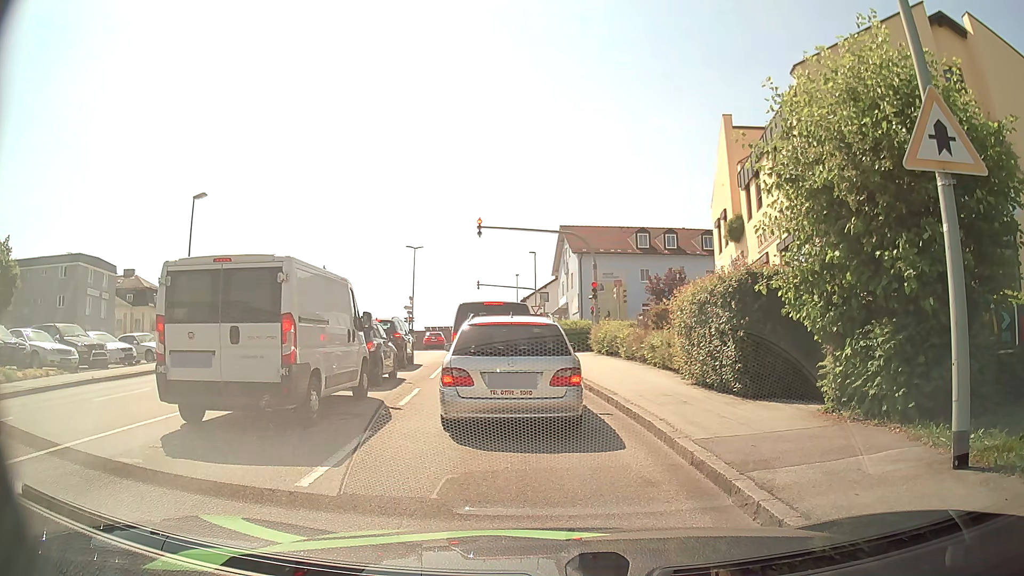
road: tertiary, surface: asphalt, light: Day
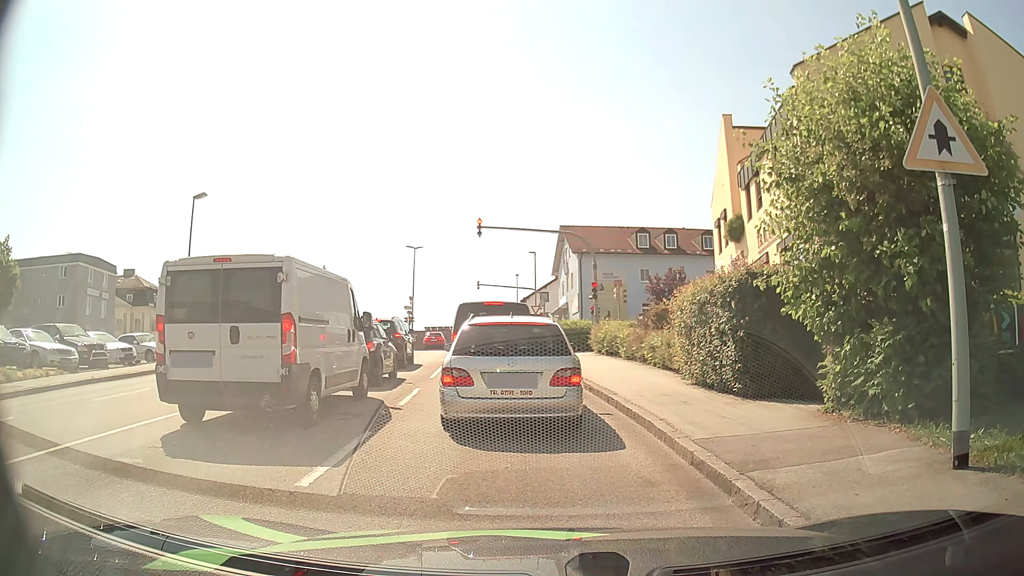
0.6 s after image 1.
(0.0, 0.0) m; 0°
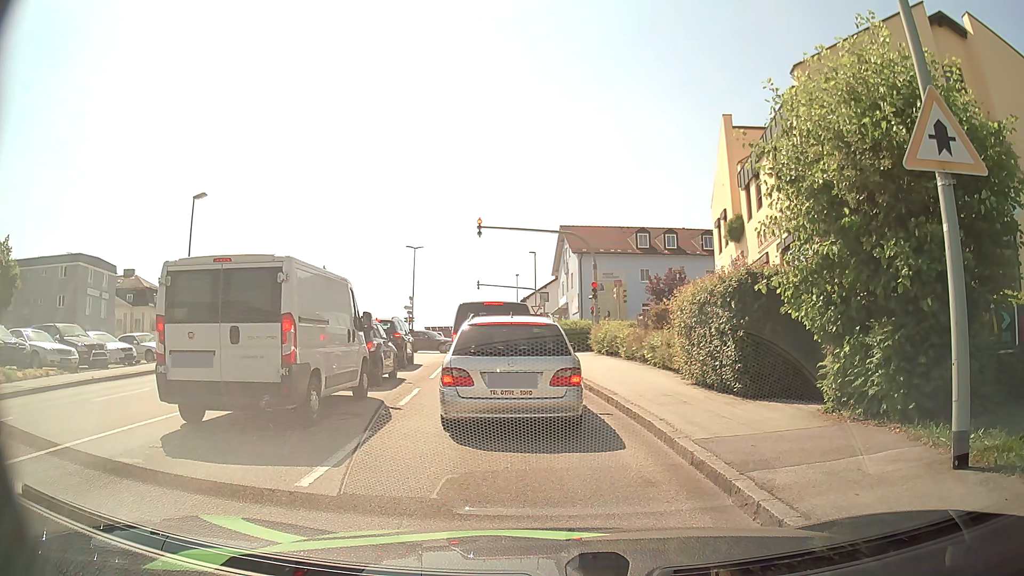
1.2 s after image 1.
(0.0, 0.0) m; 0°
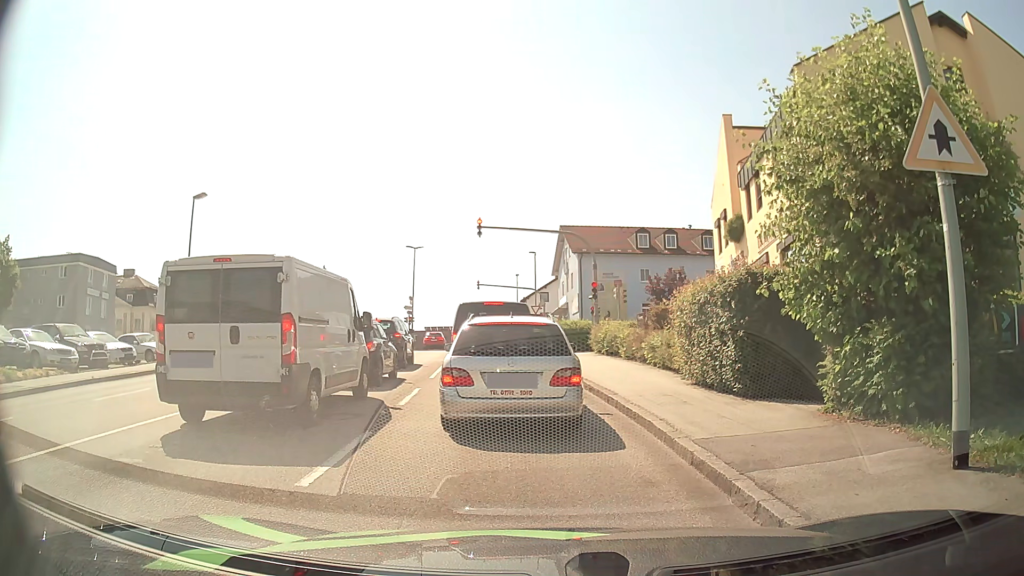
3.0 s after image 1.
(0.0, 0.0) m; 0°
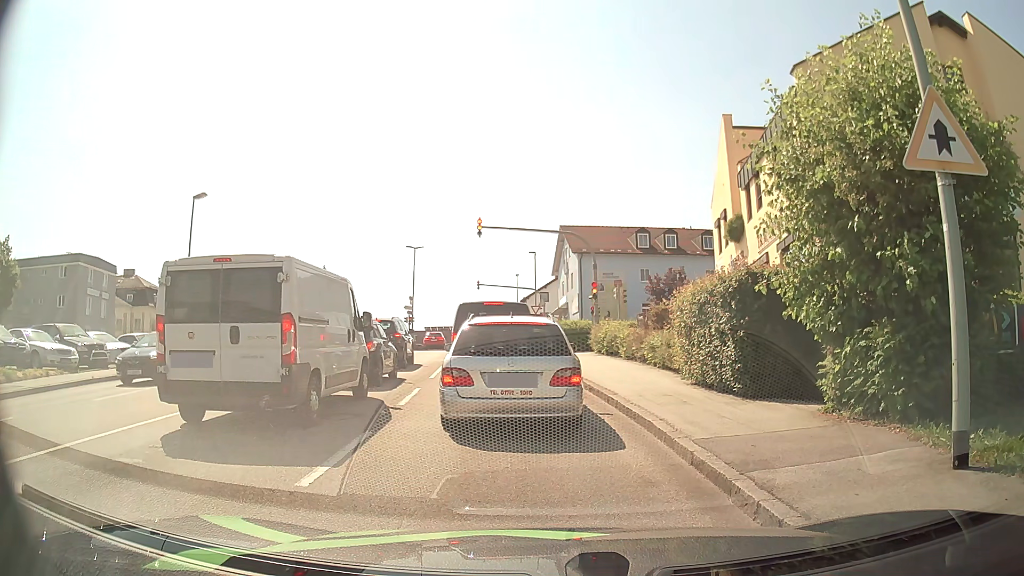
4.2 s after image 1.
(0.0, 0.0) m; 0°
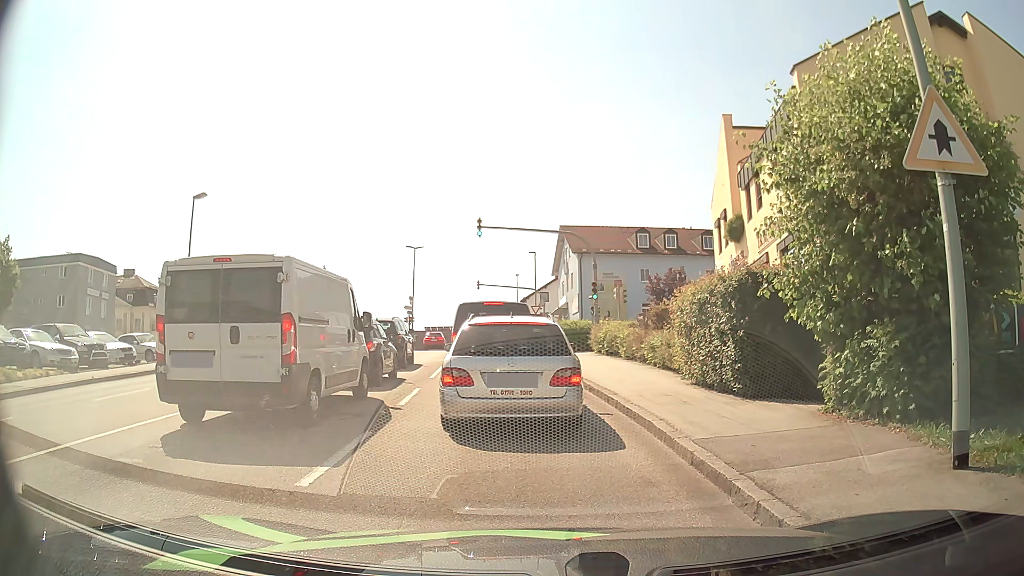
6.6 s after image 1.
(0.0, 0.0) m; 0°
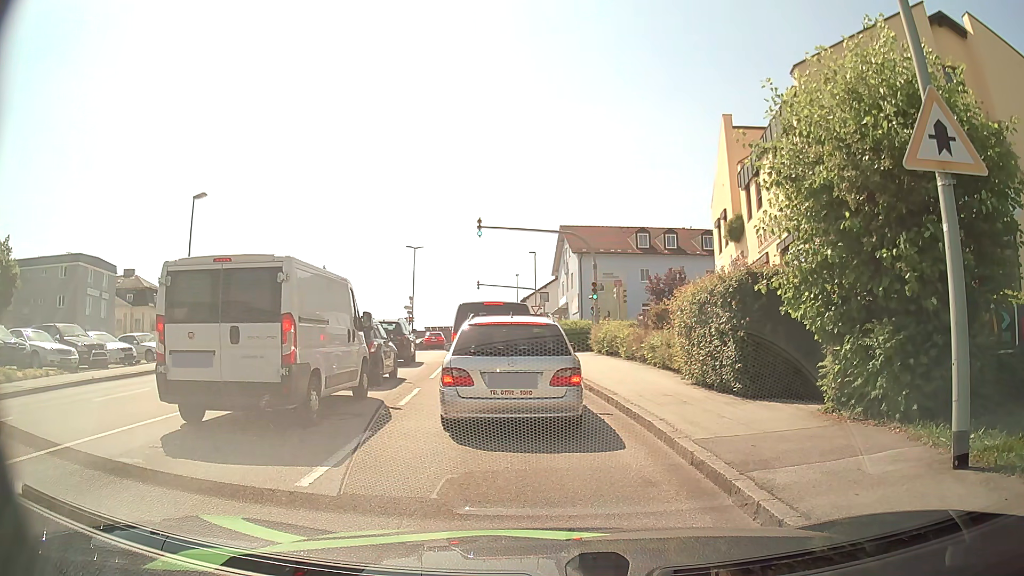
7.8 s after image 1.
(0.0, 0.0) m; 0°
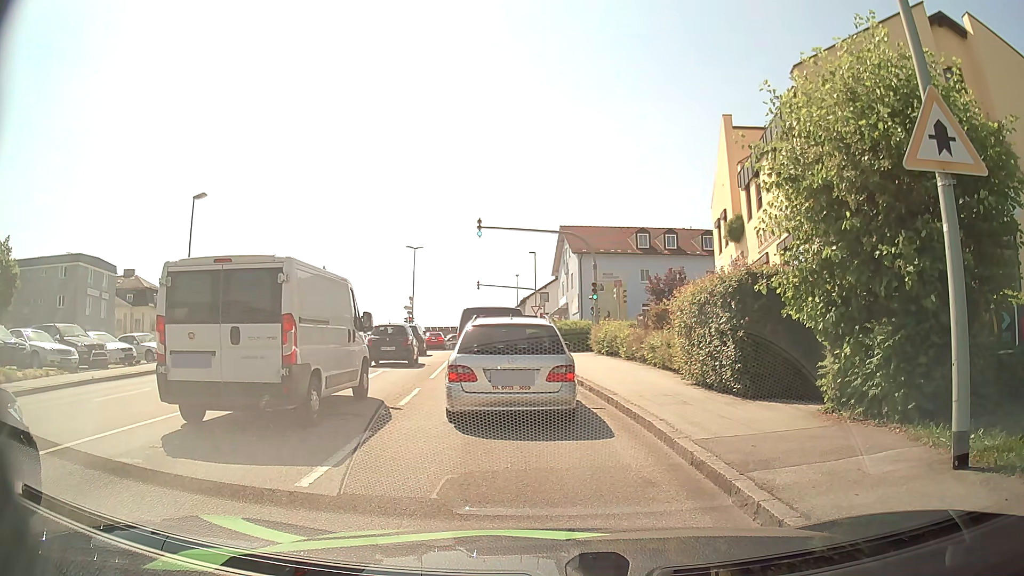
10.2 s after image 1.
(0.0, 0.0) m; 0°
(0, +10) (-2, +20) (-3, +30) (0, +39) (+9, +43) (+19, +43) (+29, +42) (+39, +40) (+49, +38) (+58, +35) m
